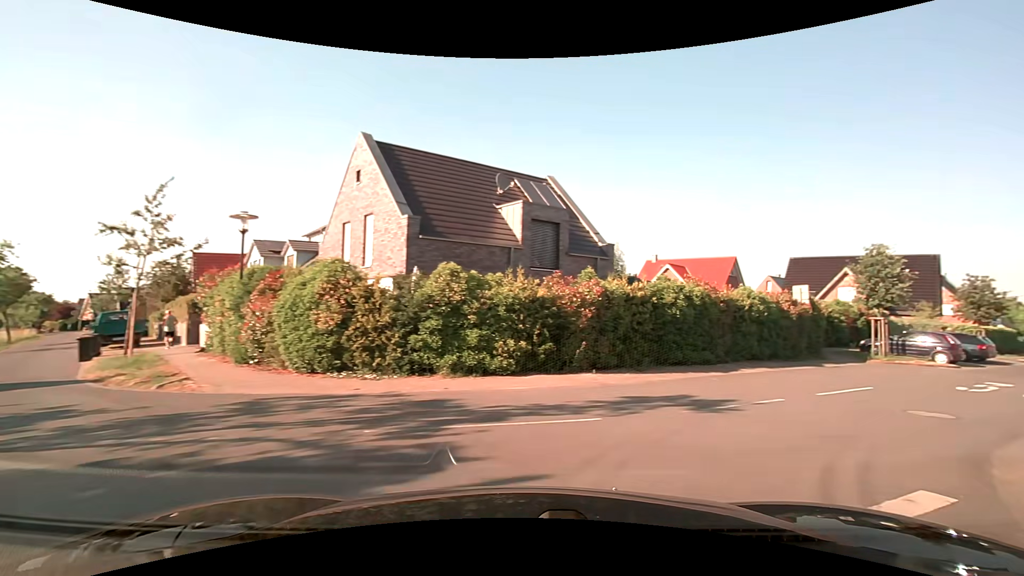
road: residential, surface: asphalt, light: Day
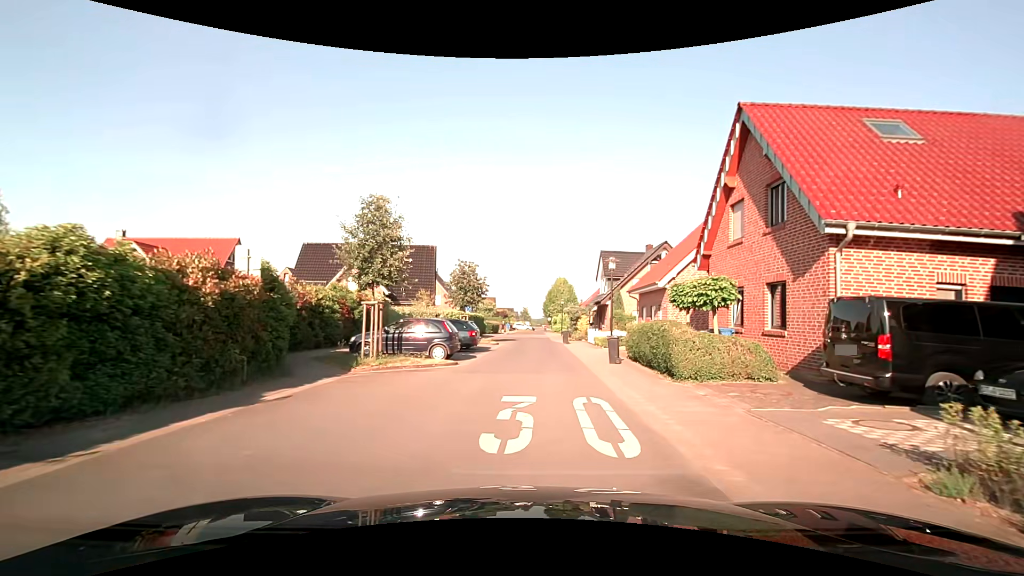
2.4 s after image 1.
(+5.9, +10.5) m; +50°
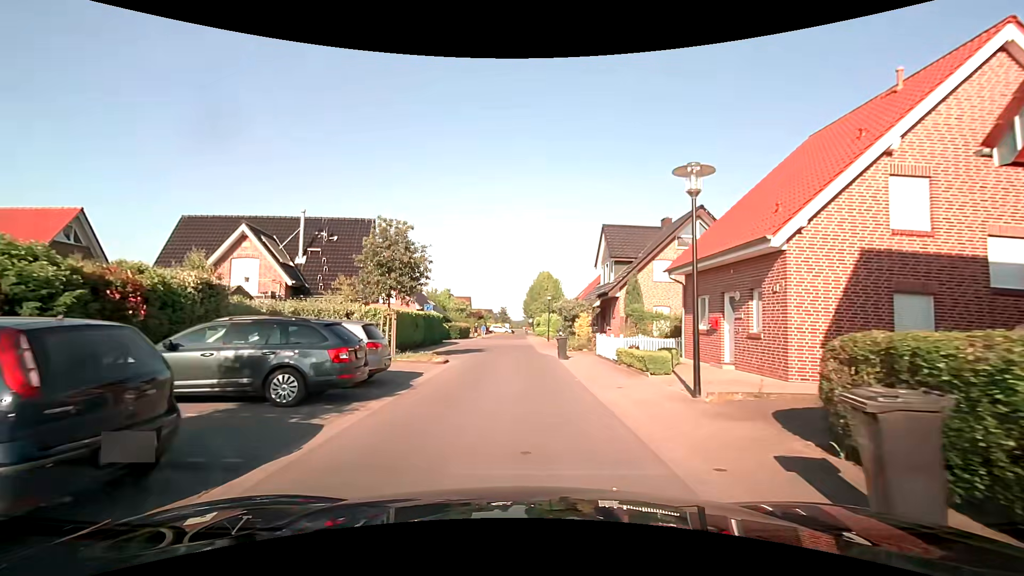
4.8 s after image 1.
(+0.4, +13.9) m; +1°
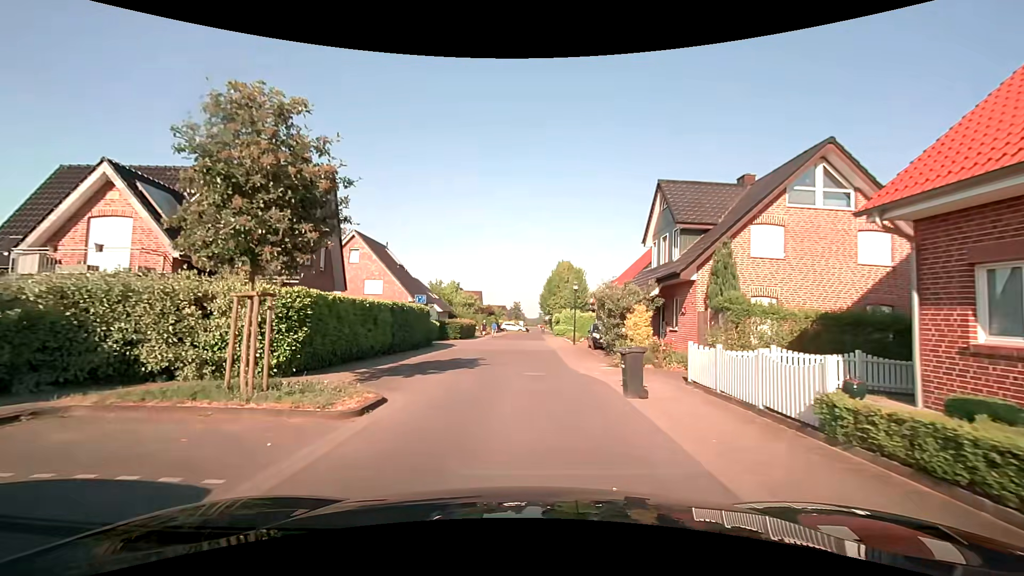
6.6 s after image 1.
(0.0, +10.8) m; -1°
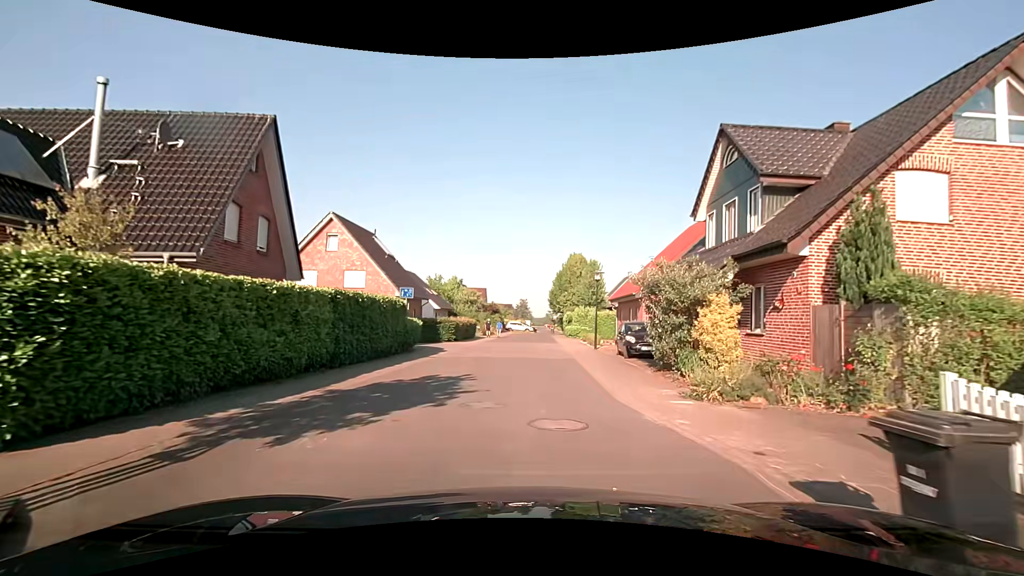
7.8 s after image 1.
(0.0, +6.9) m; 0°
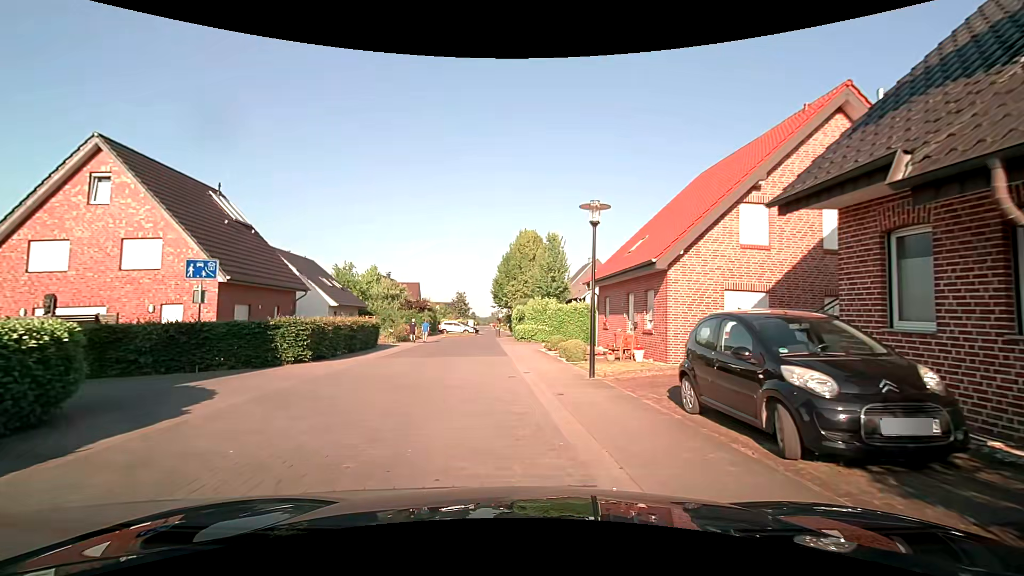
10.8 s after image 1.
(+0.7, +15.3) m; +6°
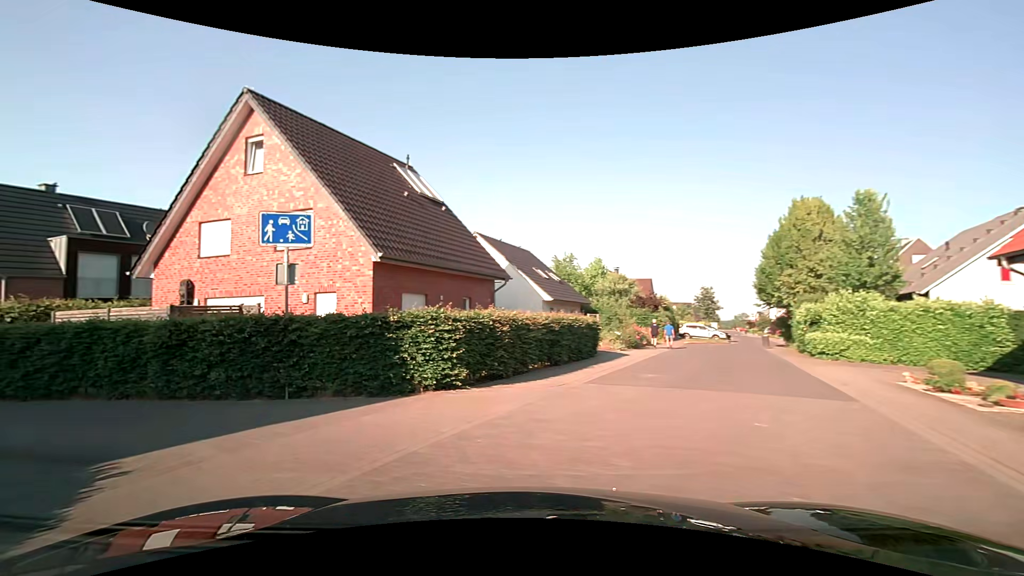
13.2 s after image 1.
(-1.1, +9.2) m; -24°
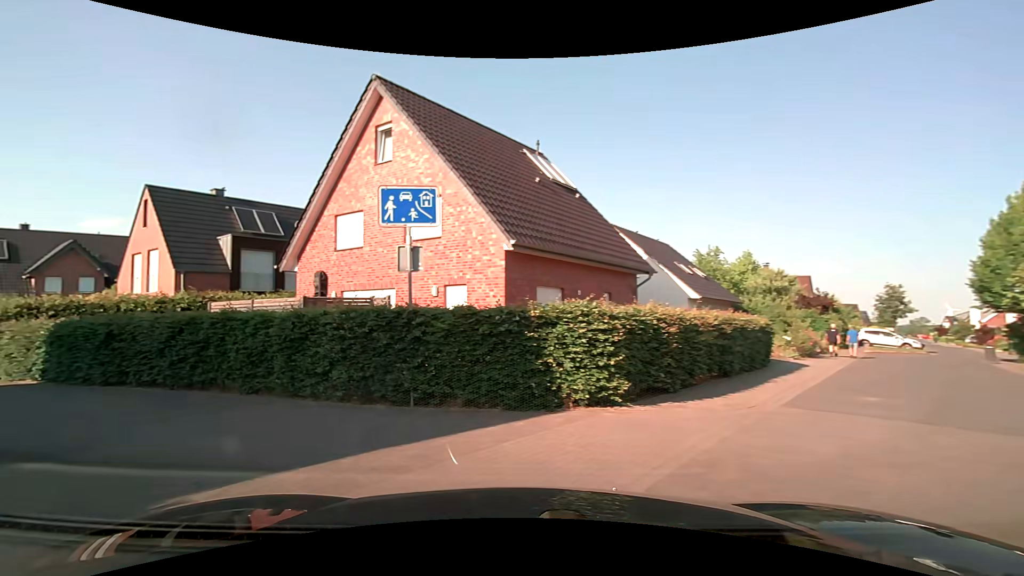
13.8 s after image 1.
(-0.3, +2.2) m; -16°
